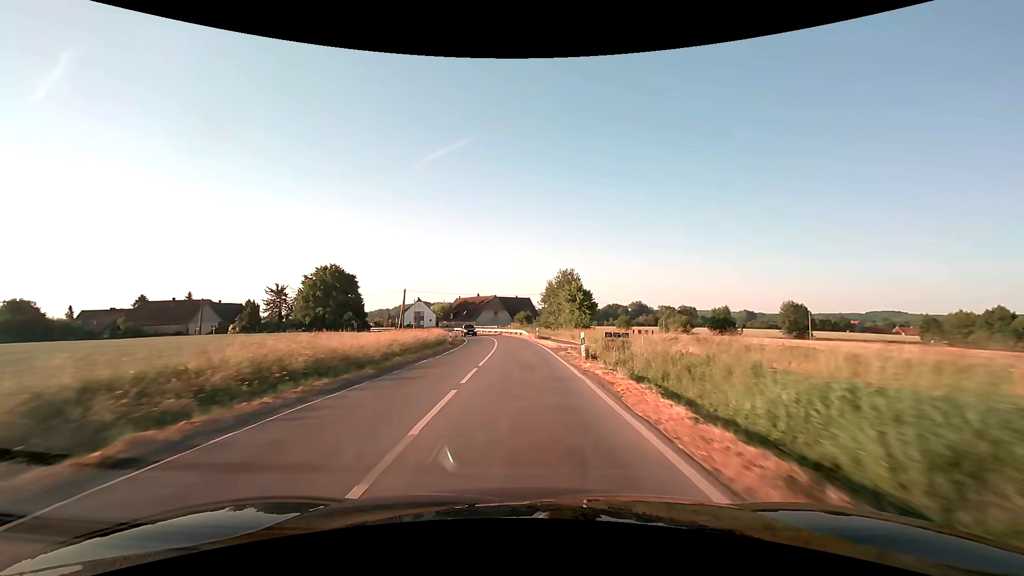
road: secondary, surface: asphalt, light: Day
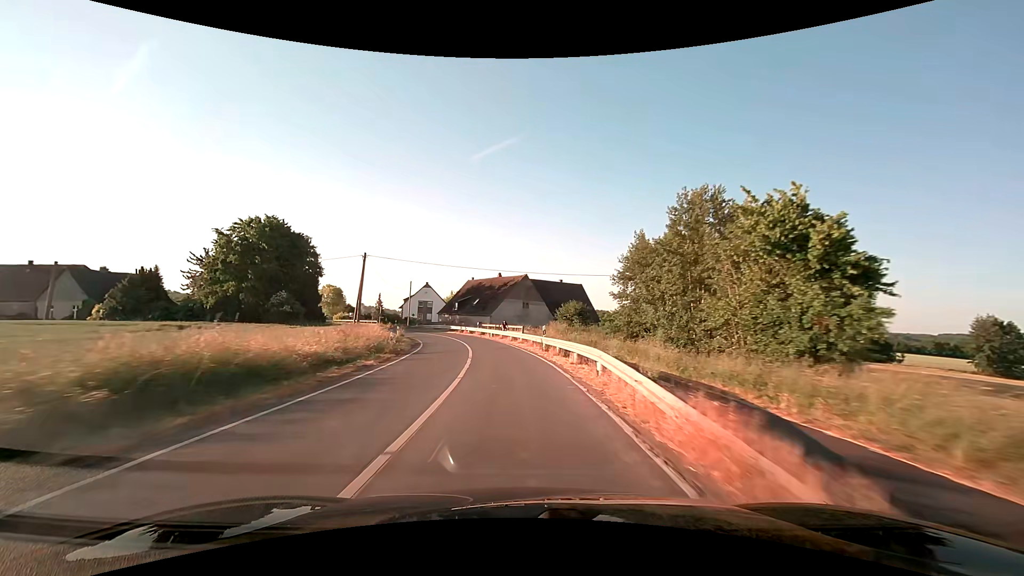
(-0.8, +43.7) m; -4°
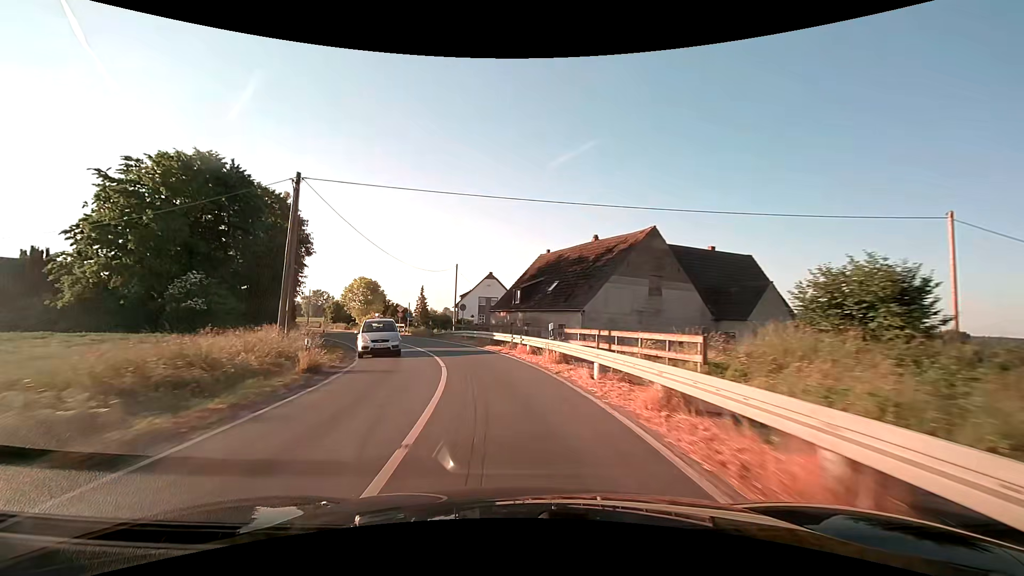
(-2.3, +32.6) m; -9°
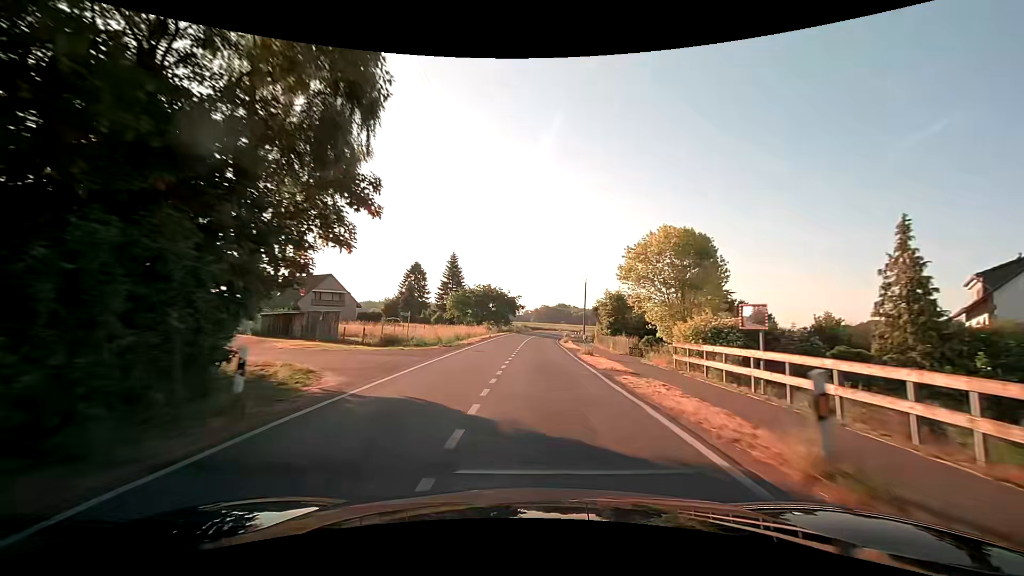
(-16.2, +49.7) m; -34°
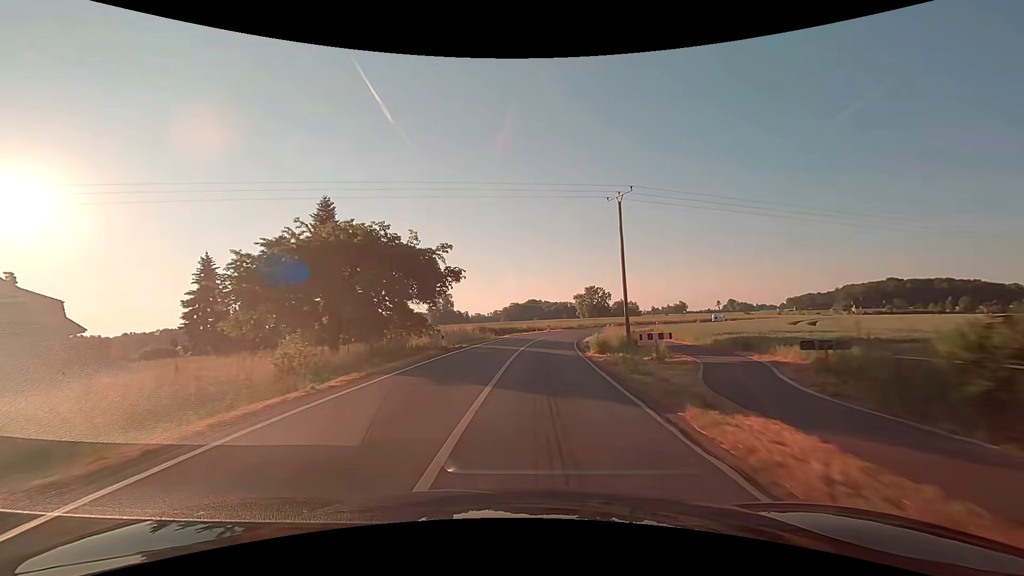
(+1.5, +52.9) m; +3°
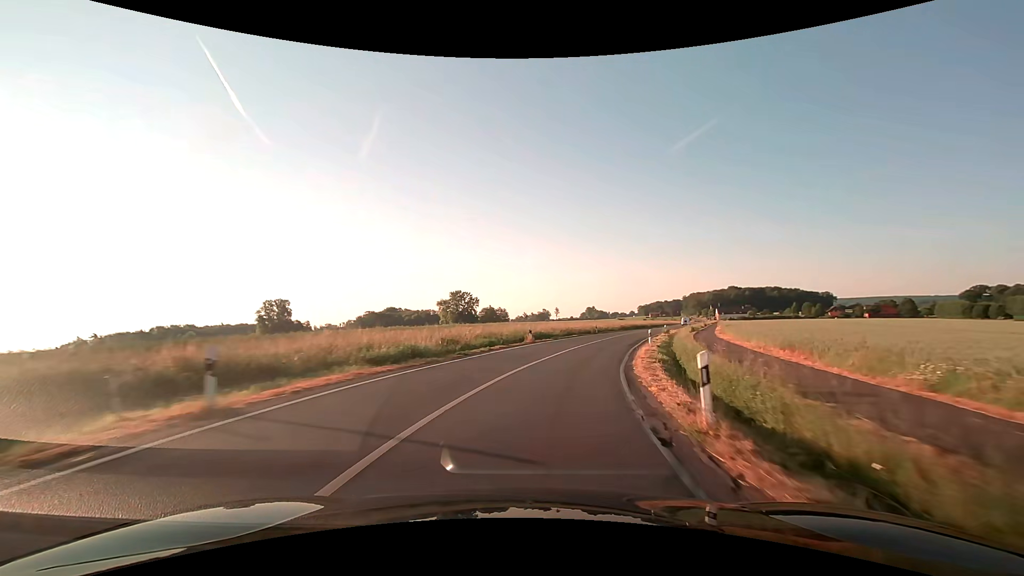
(+5.2, +53.5) m; +15°
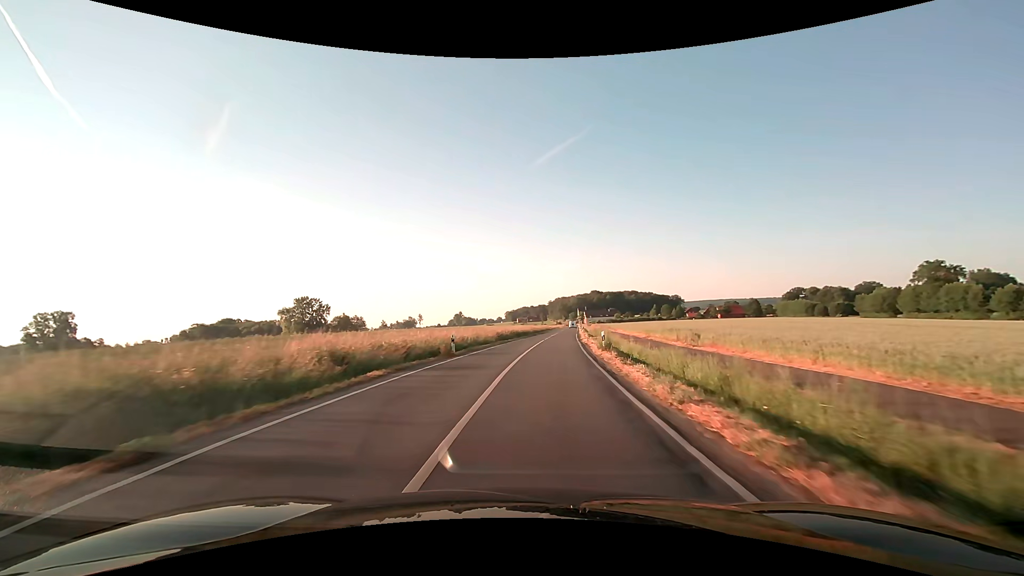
(+5.0, +31.8) m; +15°
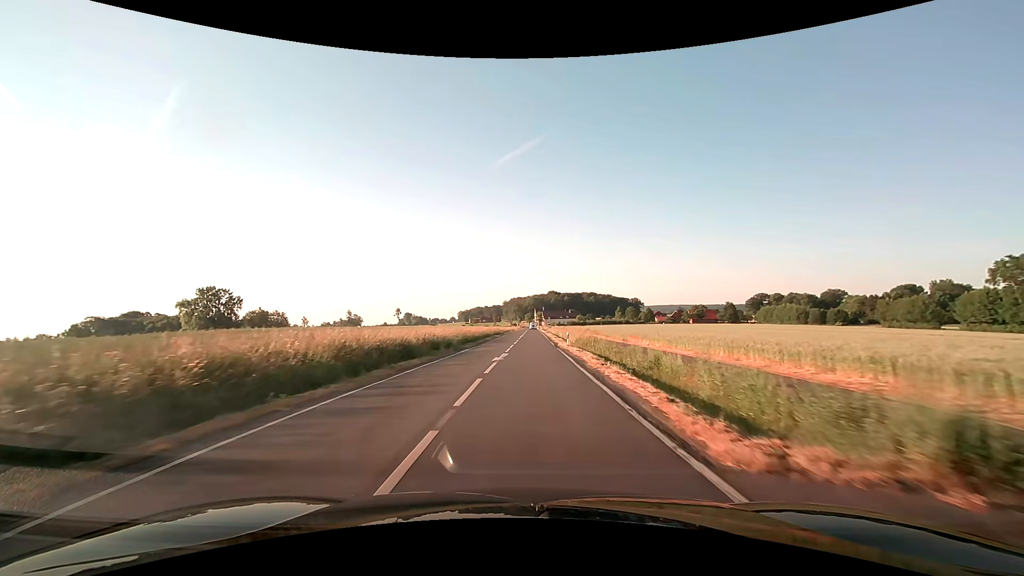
(+2.7, +43.3) m; +5°
(0, +10) (0, +20) (0, +30) (+1, +40) (+1, +50) (+1, +60) (+1, +70) (+1, +80) (+2, +90) (+2, +100) m
